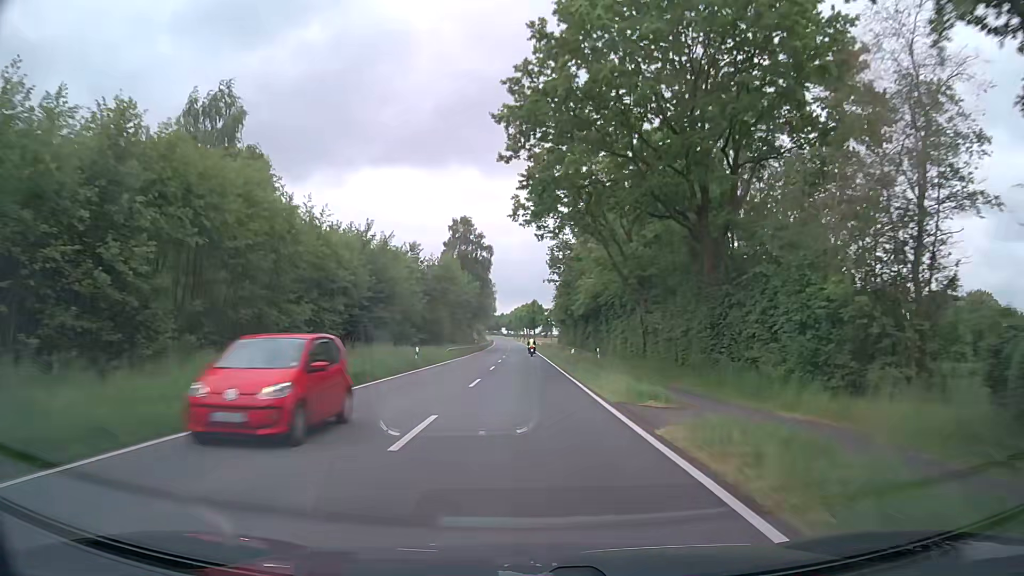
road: secondary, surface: asphalt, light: Day
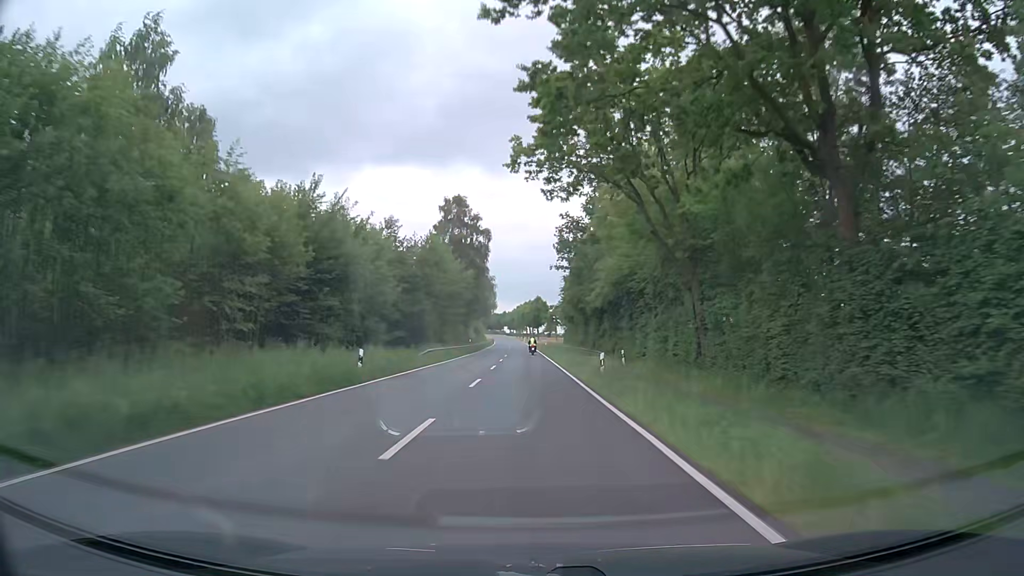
(0.0, +12.8) m; 0°
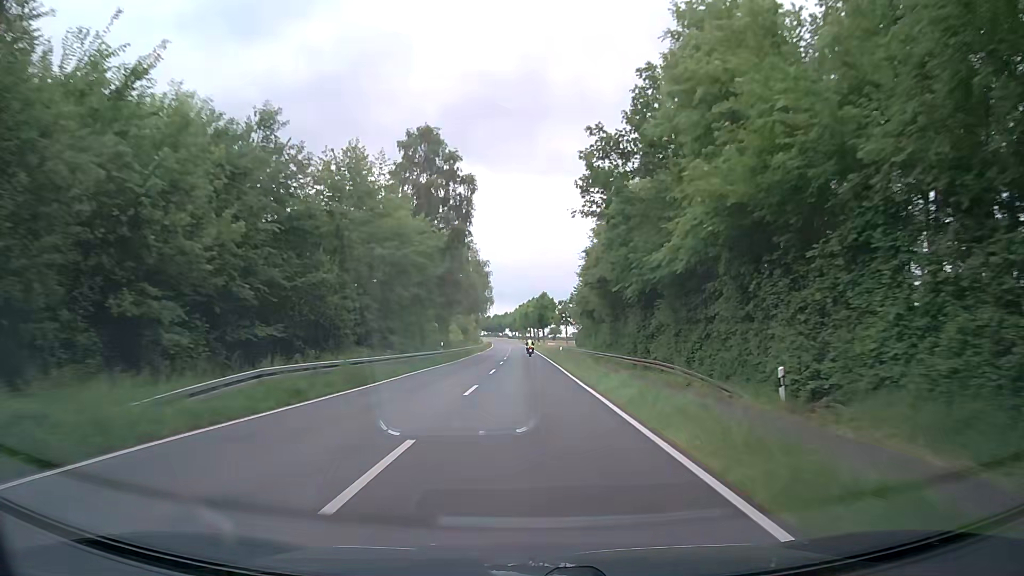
(-0.1, +26.7) m; 0°
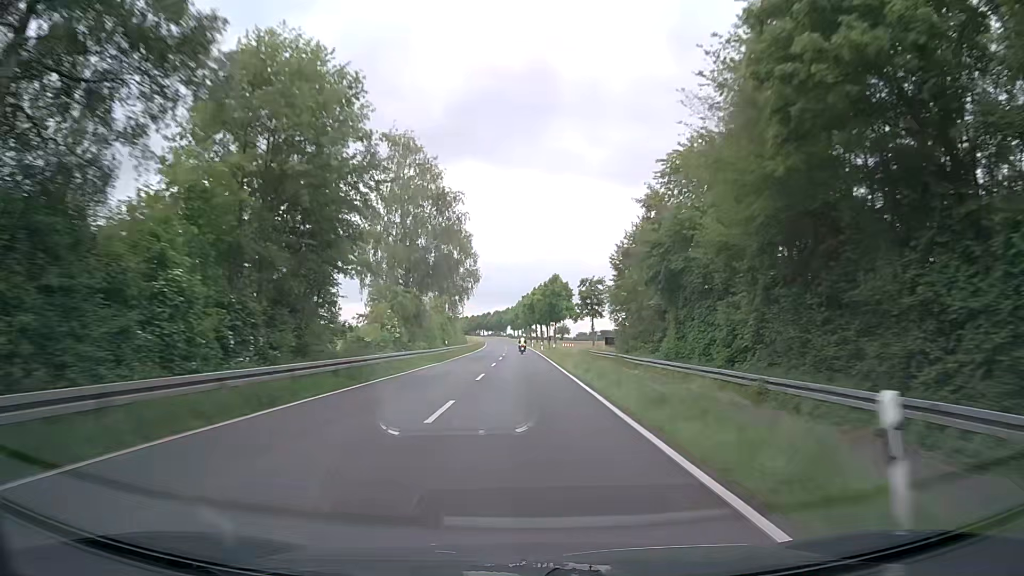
(+0.1, +42.6) m; 0°
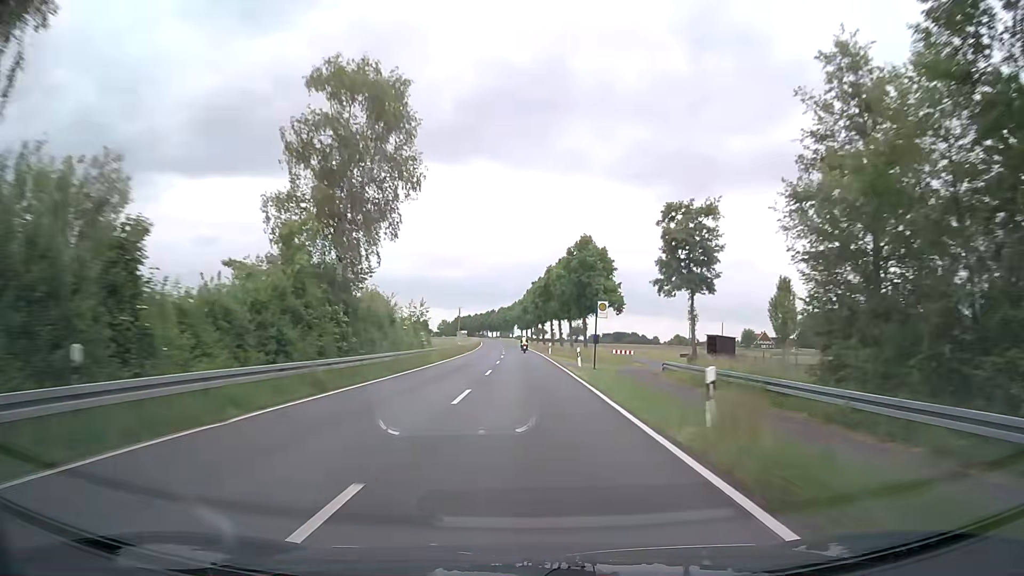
(-0.3, +45.1) m; -1°
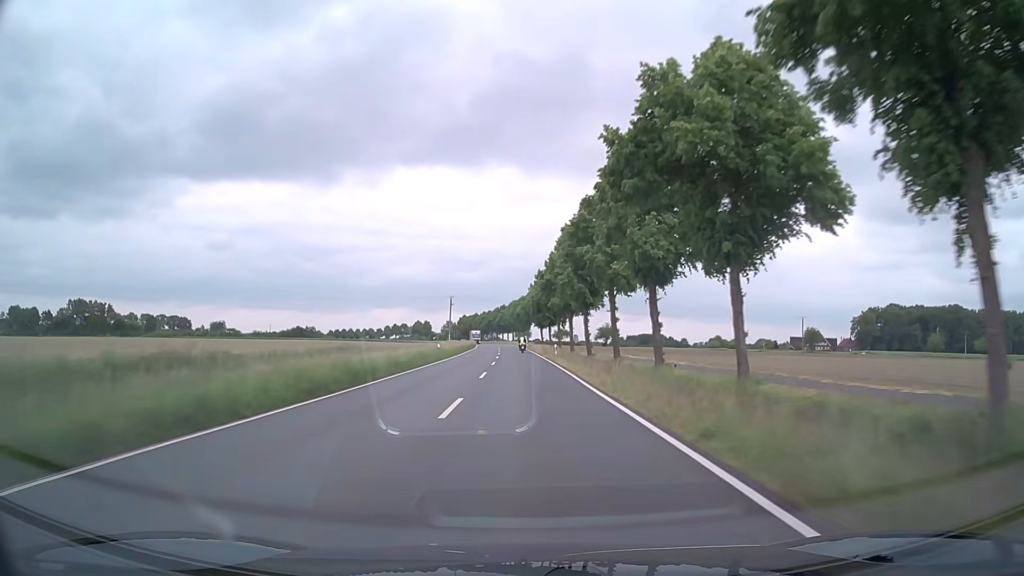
(-1.0, +63.1) m; -2°
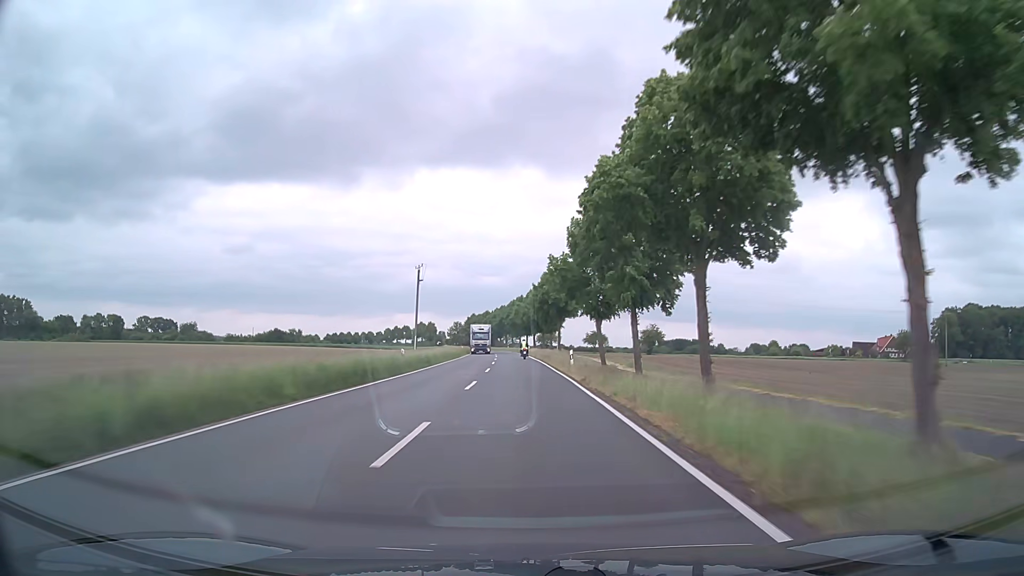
(-1.1, +64.8) m; -2°
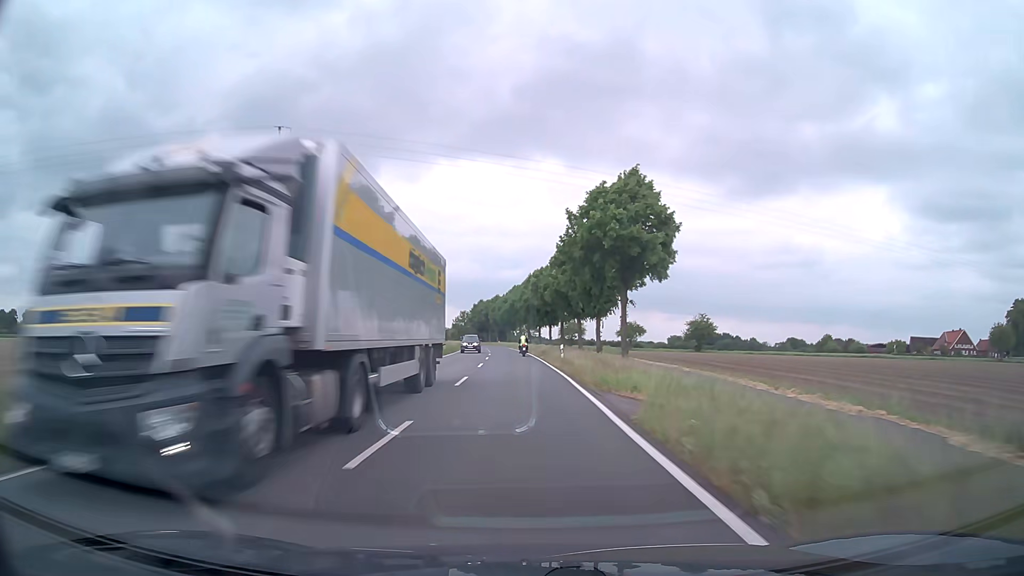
(-0.3, +48.4) m; -1°
(0, +10) (0, +20) (0, +30) (-1, +40) (-1, +50) (-2, +60) (-2, +70) (-3, +80) (-4, +90) (-5, +100) m
